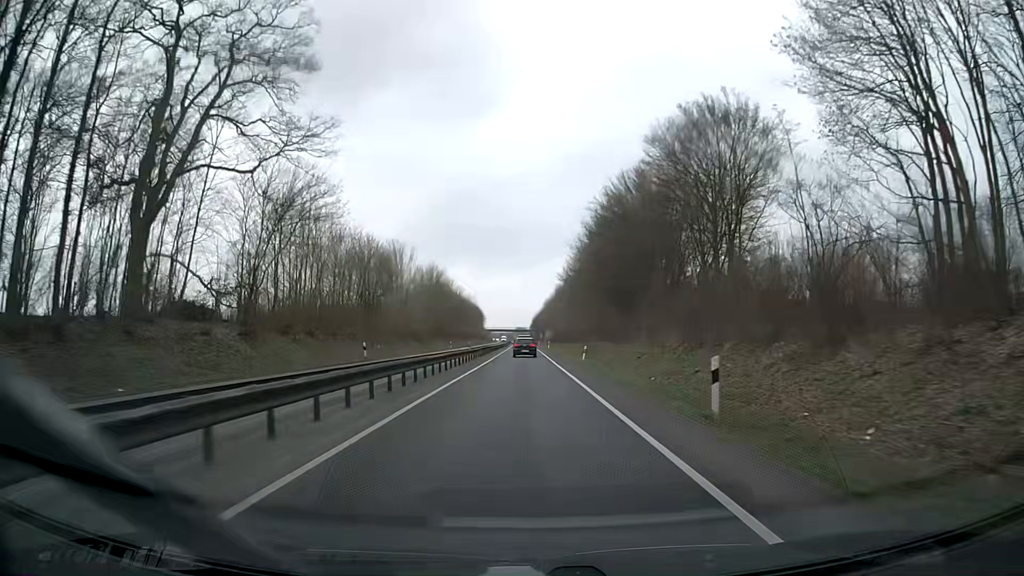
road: trunk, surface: asphalt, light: Day
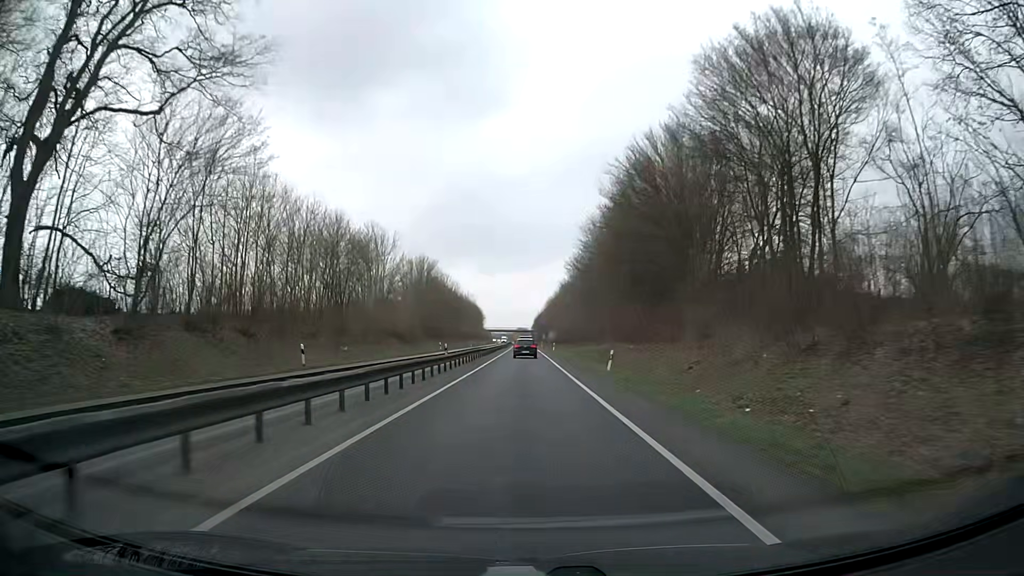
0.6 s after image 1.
(-0.1, +12.6) m; 0°
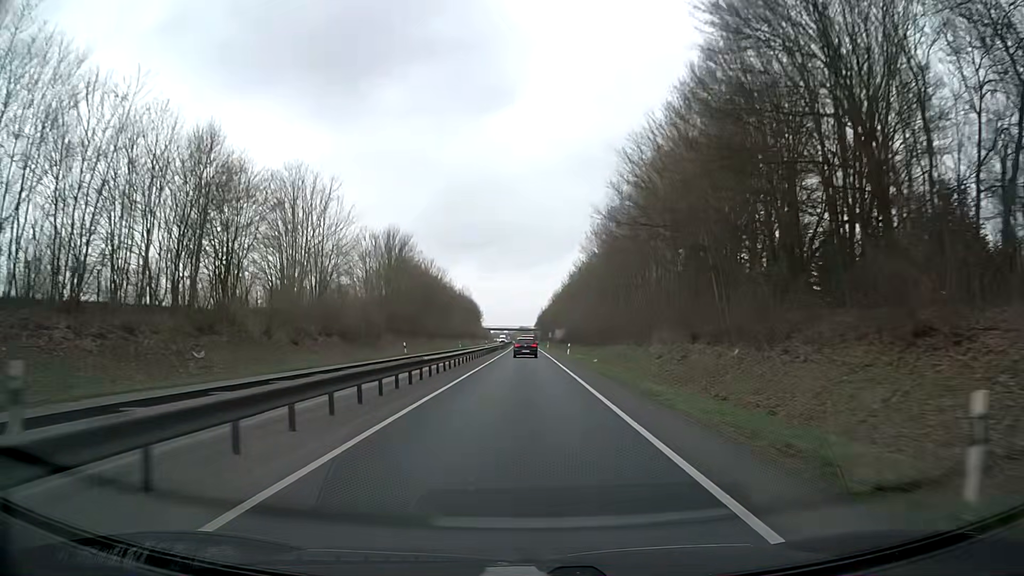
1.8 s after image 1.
(-0.1, +25.0) m; 0°
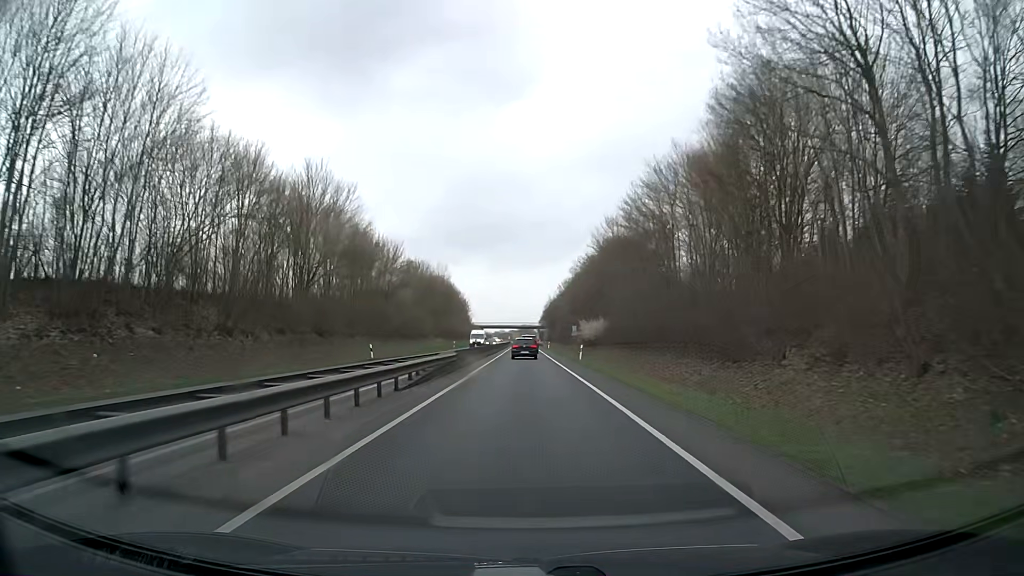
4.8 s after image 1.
(0.0, +60.7) m; 0°
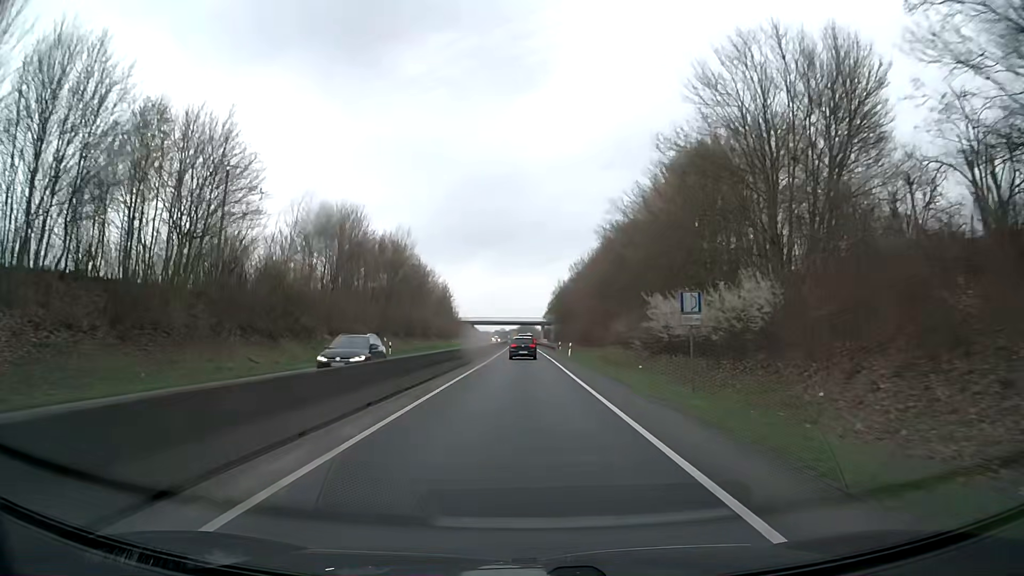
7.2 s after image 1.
(0.0, +45.9) m; 0°
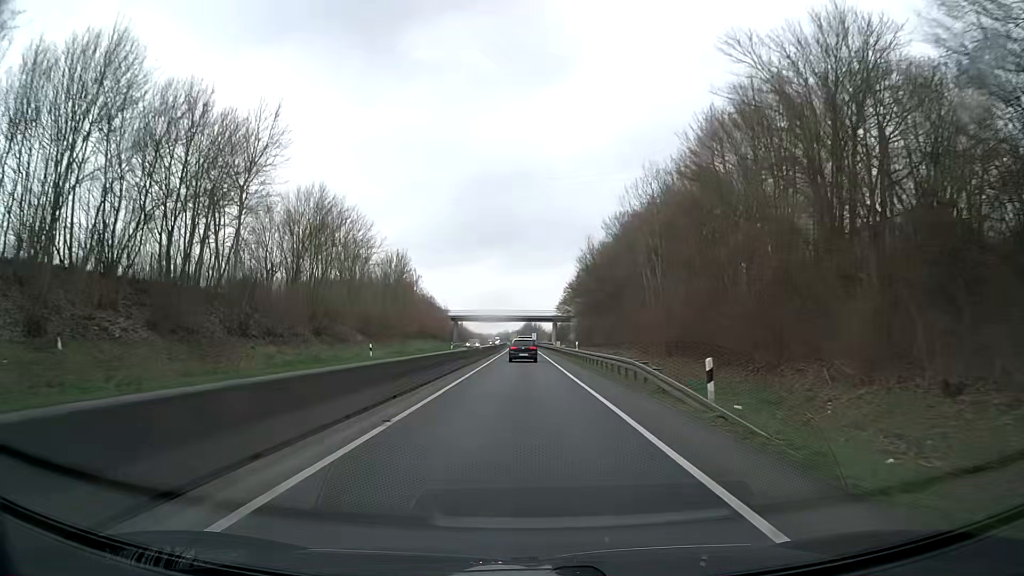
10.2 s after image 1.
(-0.2, +54.0) m; 0°
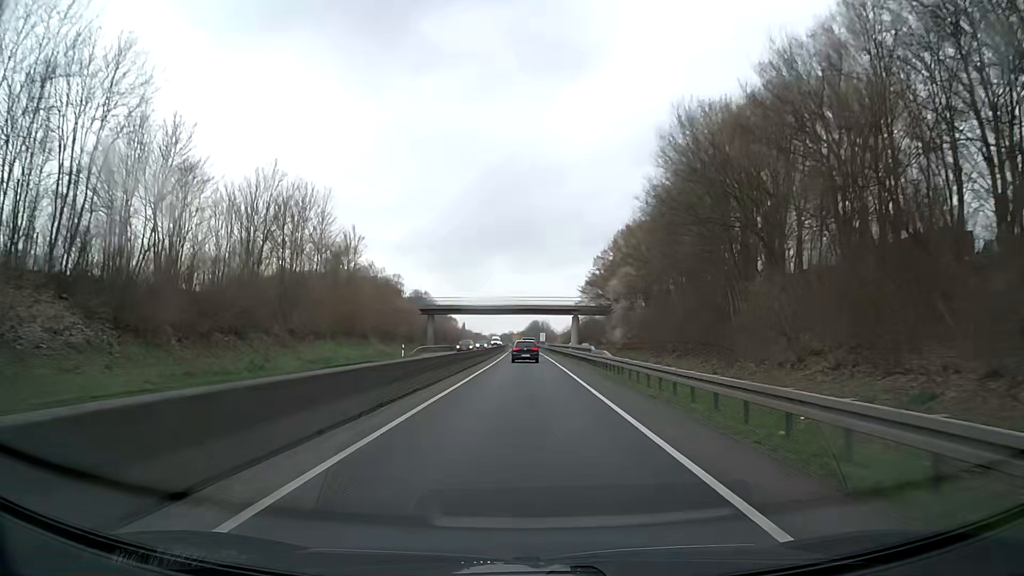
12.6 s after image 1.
(-0.2, +42.2) m; -1°
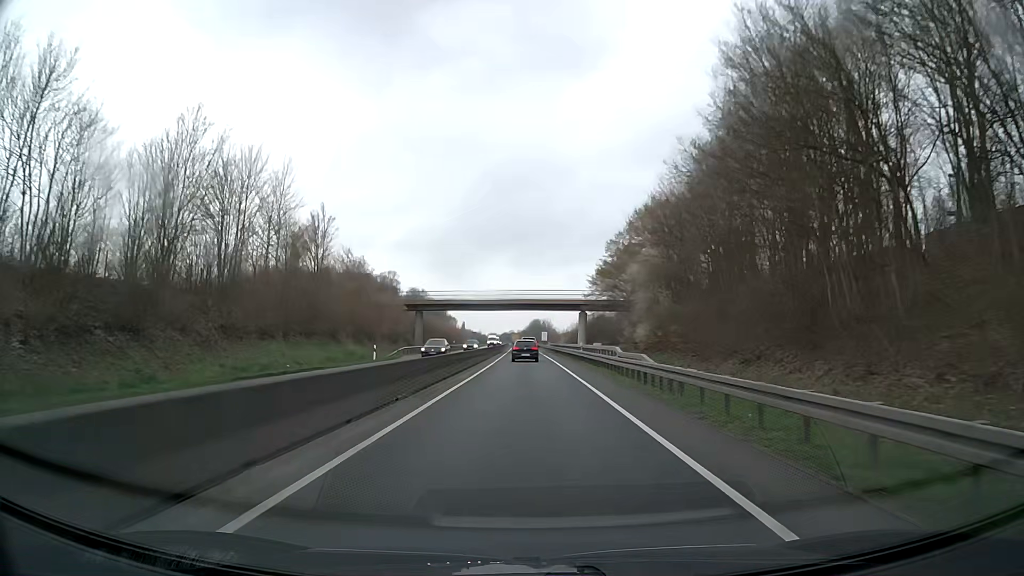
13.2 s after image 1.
(0.0, +10.7) m; 0°
(0, +10) (0, +20) (0, +30) (0, +40) (0, +50) (0, +60) (0, +70) (0, +80) (0, +90) (-1, +100) m
